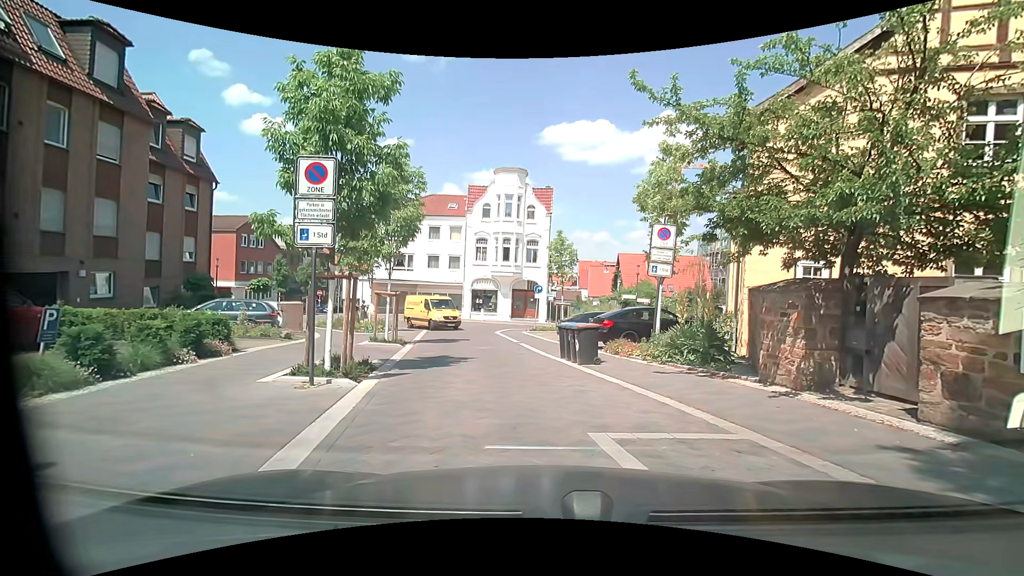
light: Day
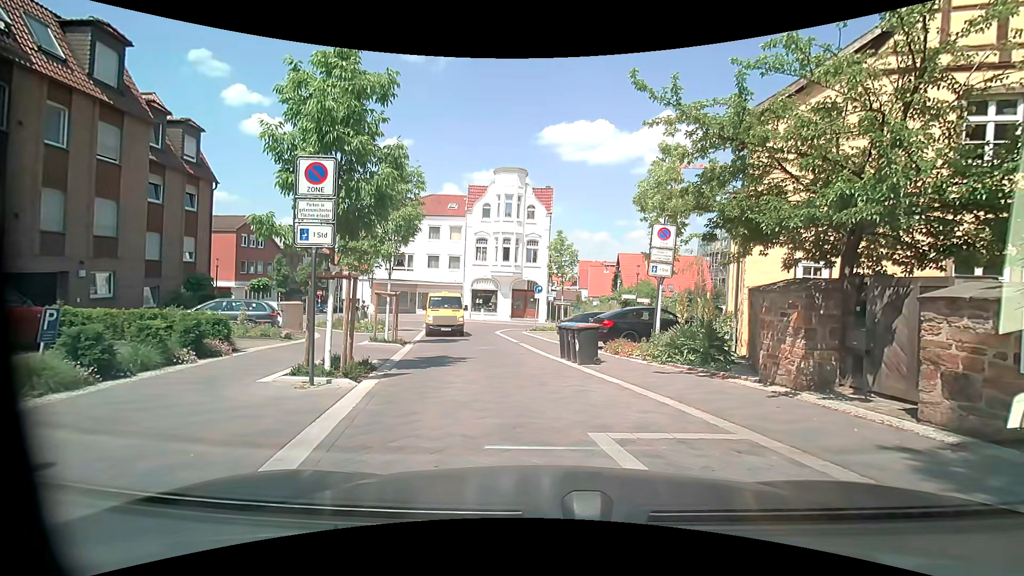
(0.0, 0.0) m; 0°
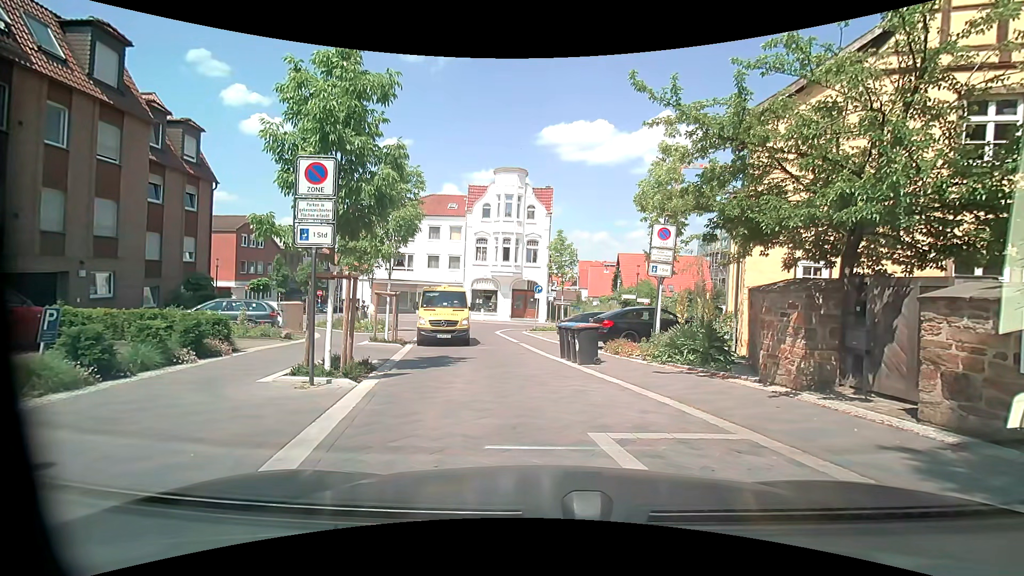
(0.0, 0.0) m; 0°
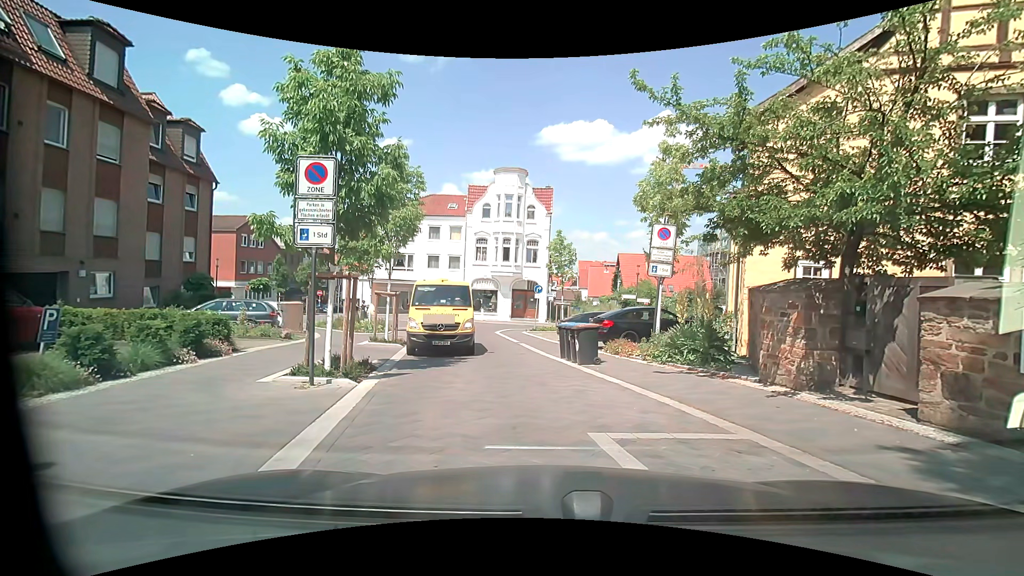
(0.0, 0.0) m; 0°
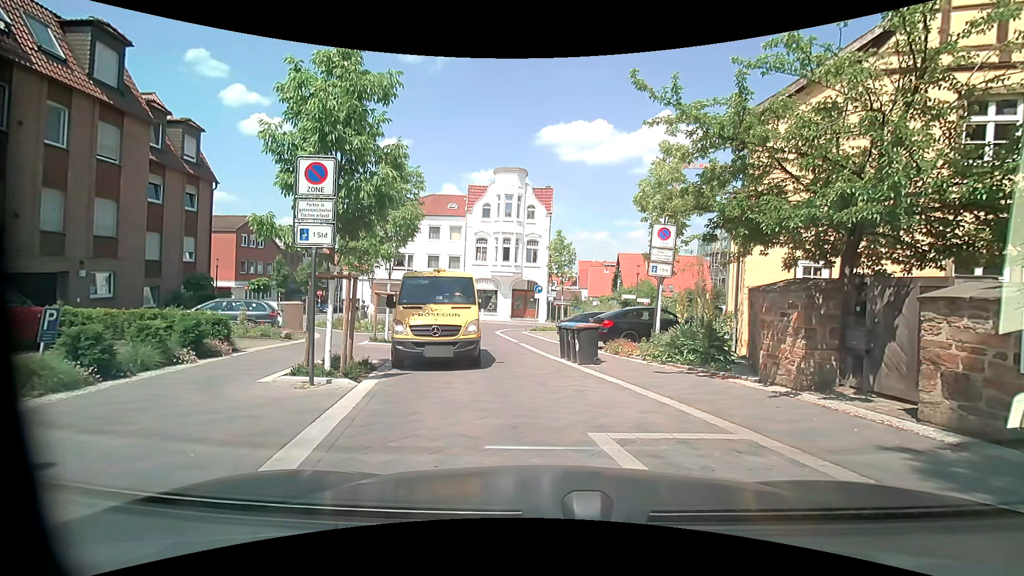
(0.0, 0.0) m; 0°
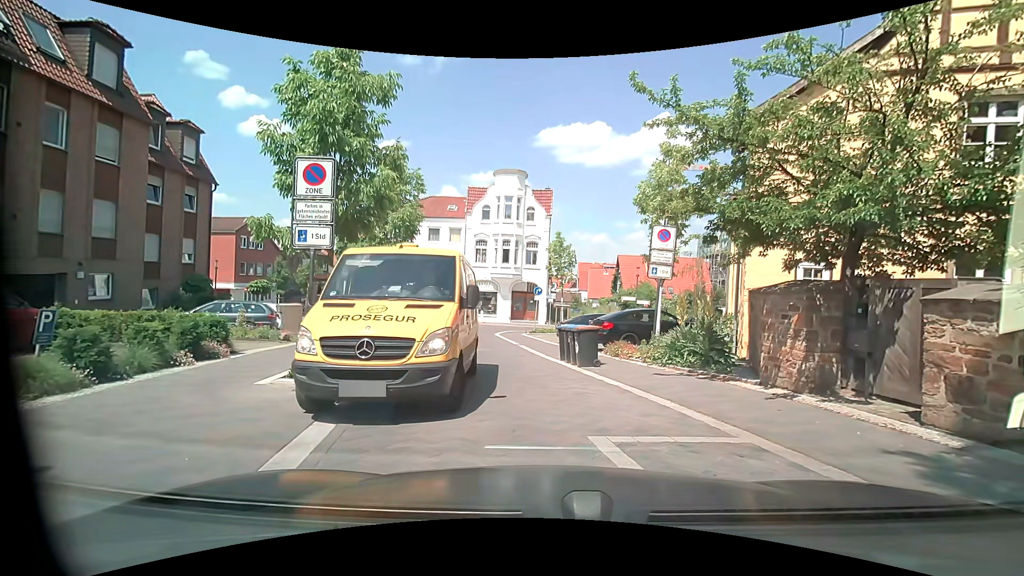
(0.0, 0.0) m; 0°
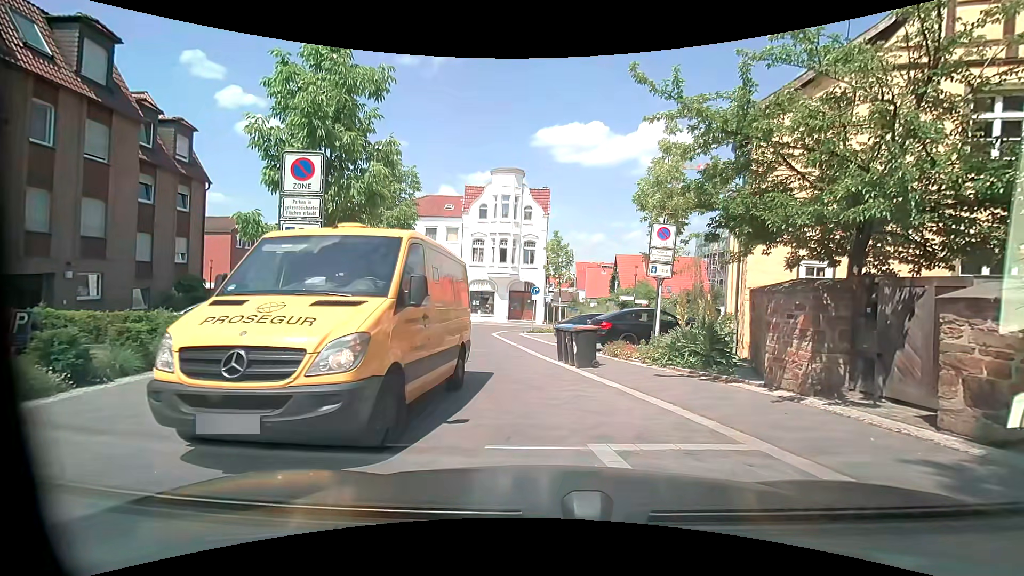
(0.0, +0.3) m; 0°
